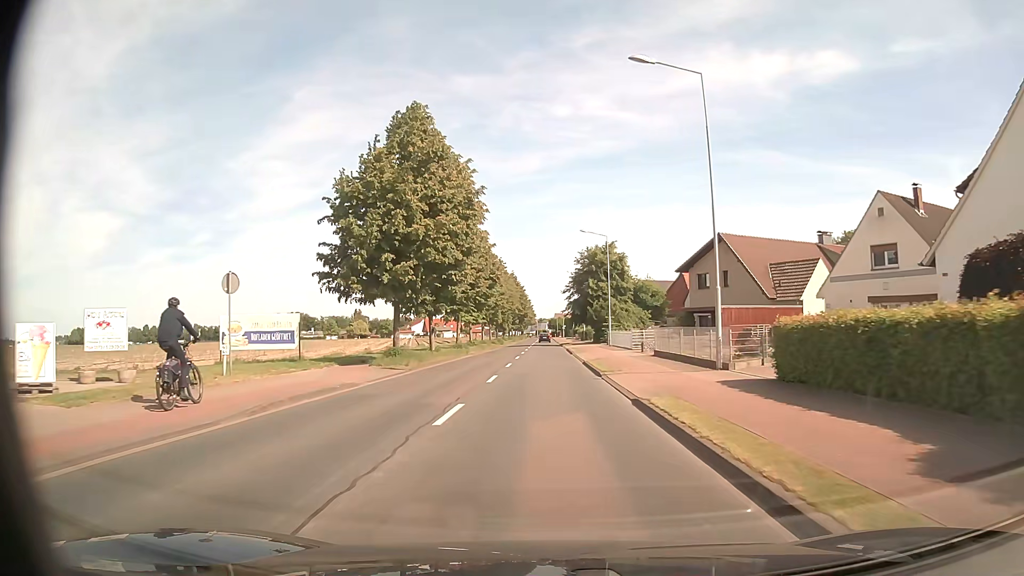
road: secondary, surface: asphalt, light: Day
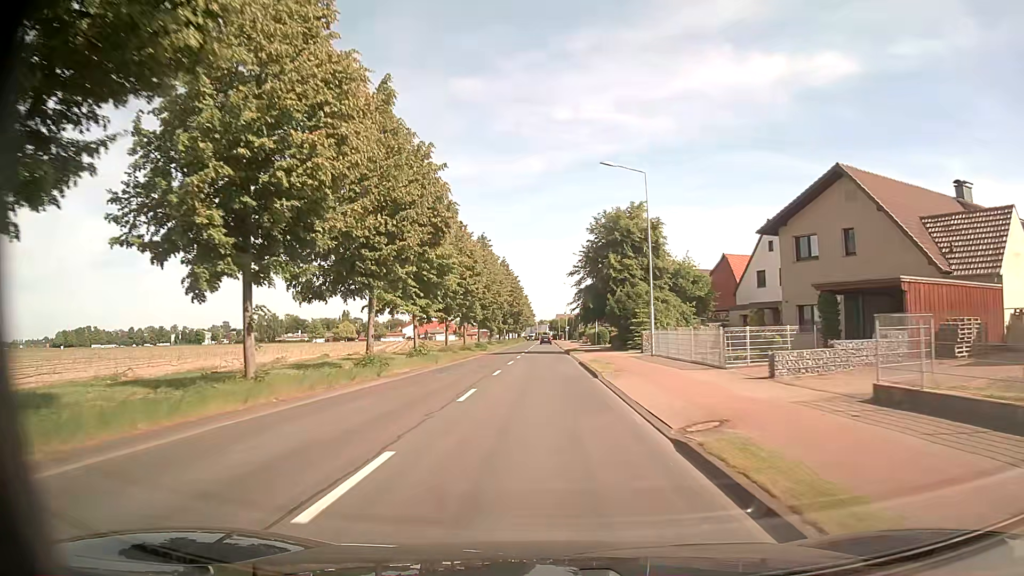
(+0.2, +23.5) m; 0°
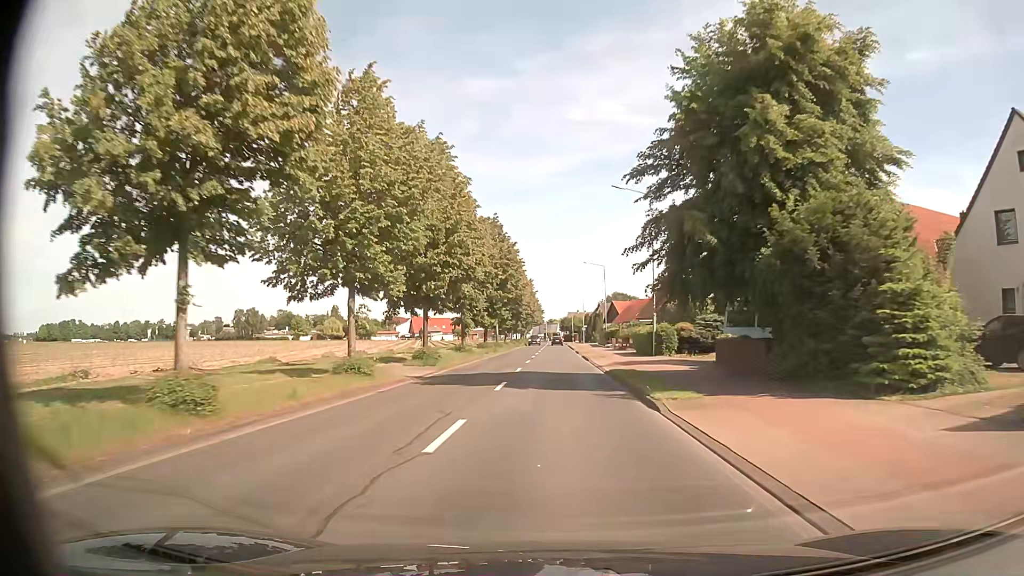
(-0.4, +33.3) m; -1°
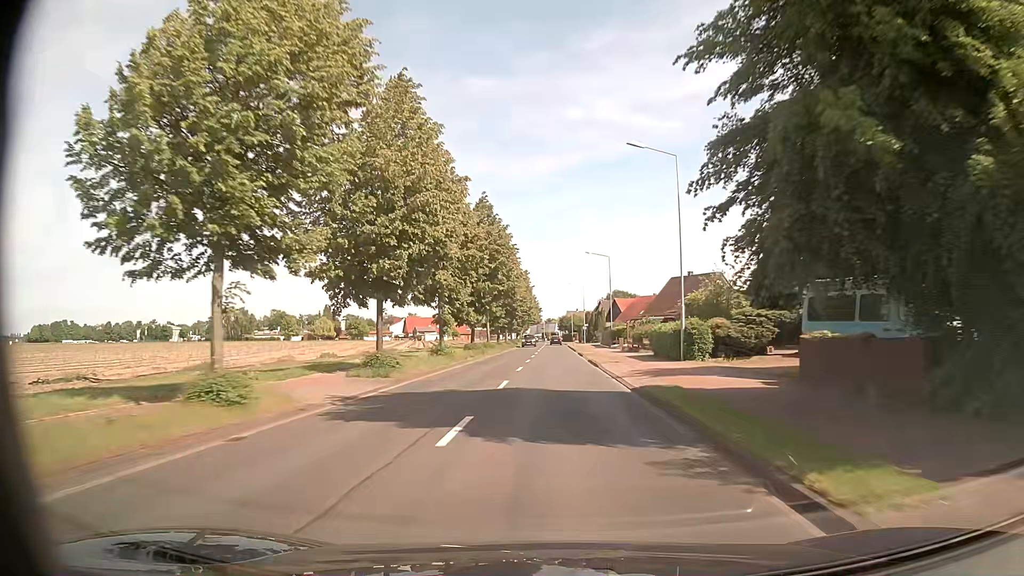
(0.0, +8.6) m; 0°
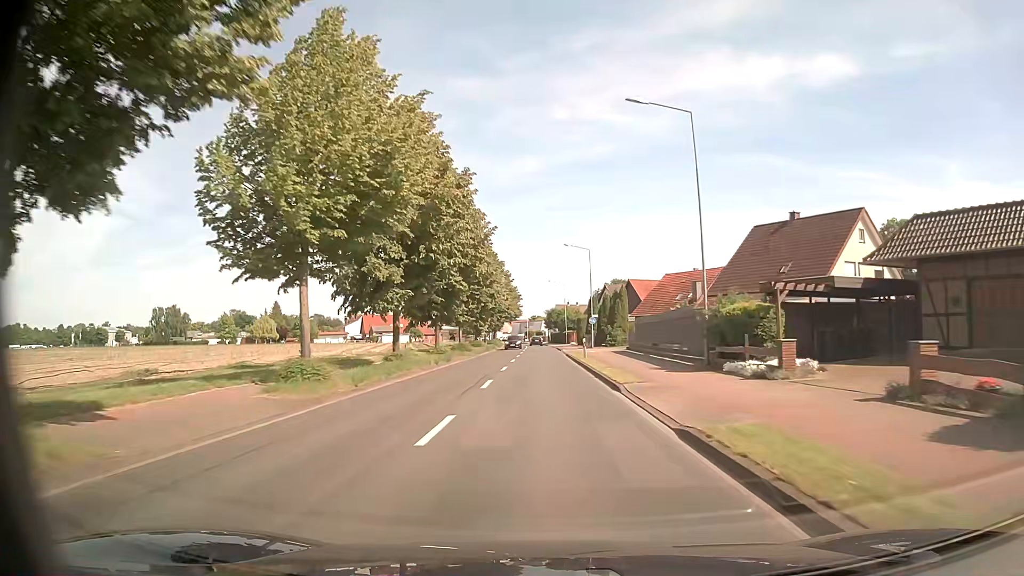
(+0.5, +45.1) m; +1°
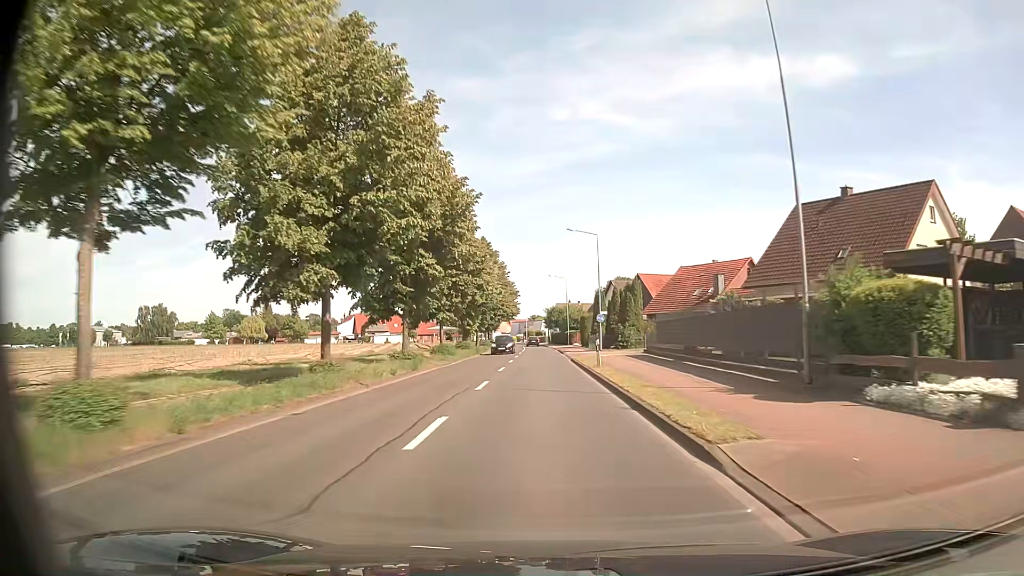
(0.0, +9.4) m; 0°
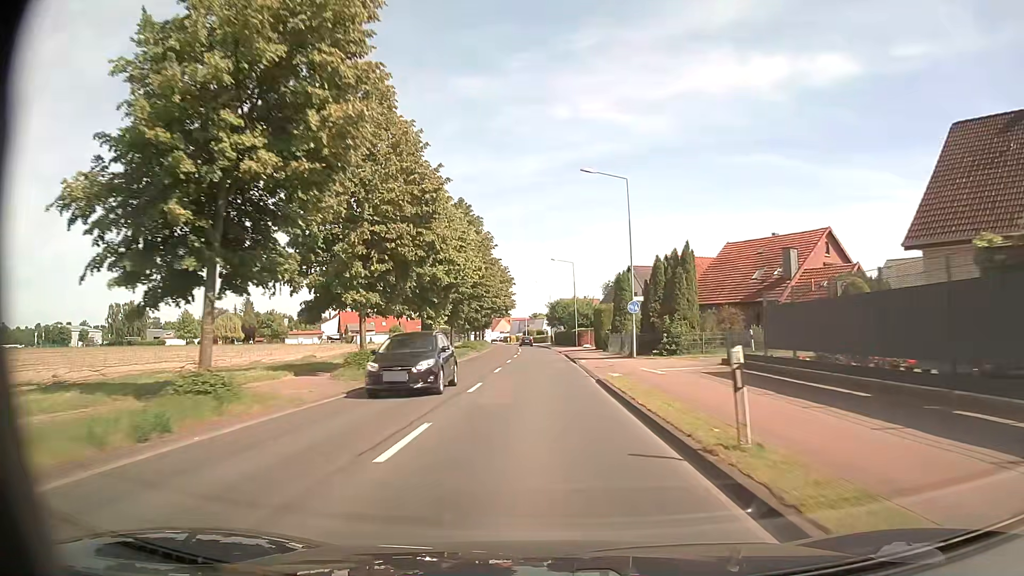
(0.0, +19.0) m; 0°
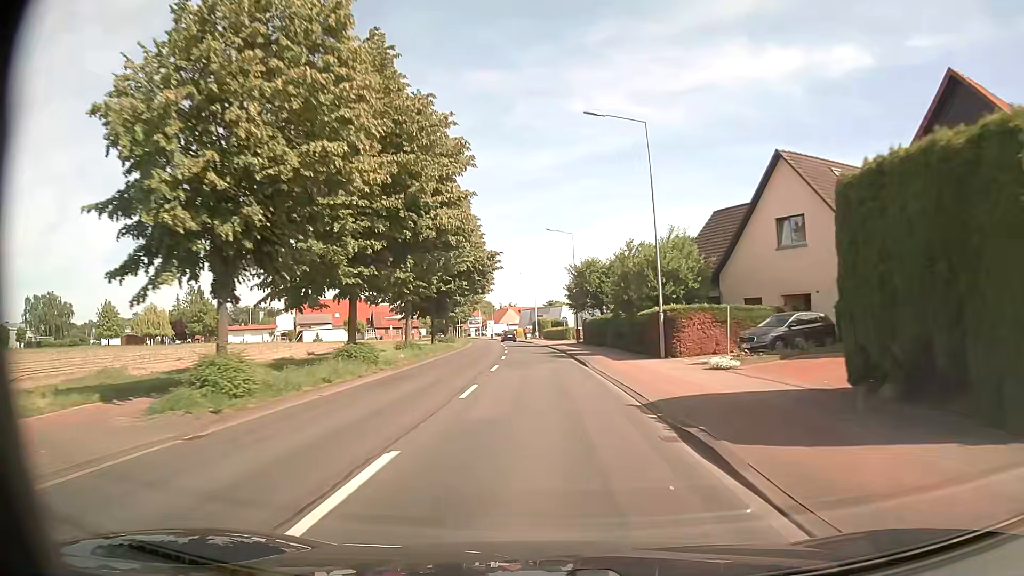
(-0.8, +47.8) m; -2°
(0, +10) (0, +20) (0, +30) (-1, +40) (-1, +50) (-2, +60) (-3, +70) (-4, +80) (-5, +90) (-7, +100) m
